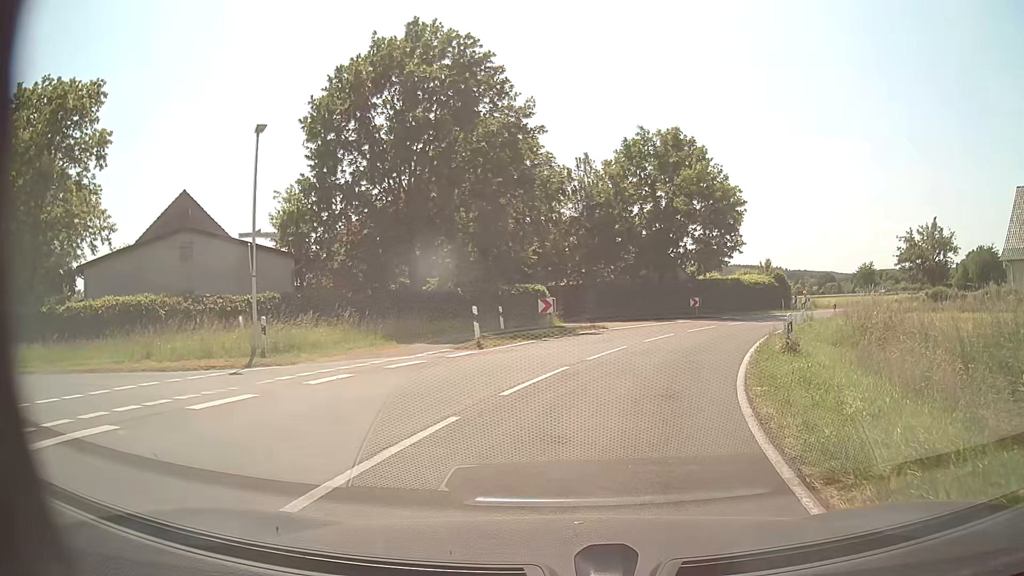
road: tertiary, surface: asphalt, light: Day
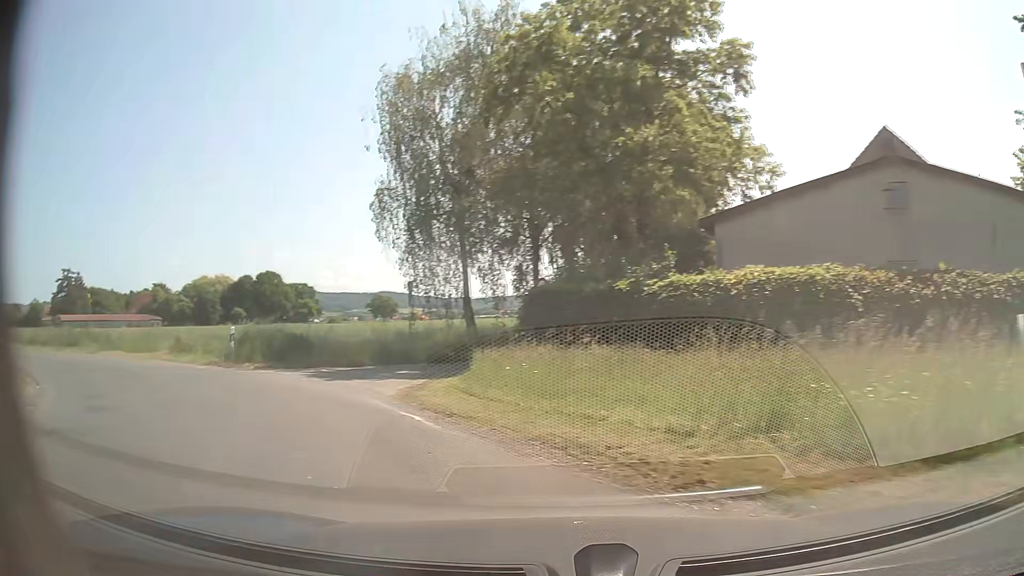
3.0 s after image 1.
(-5.0, +12.6) m; -58°
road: unclassified
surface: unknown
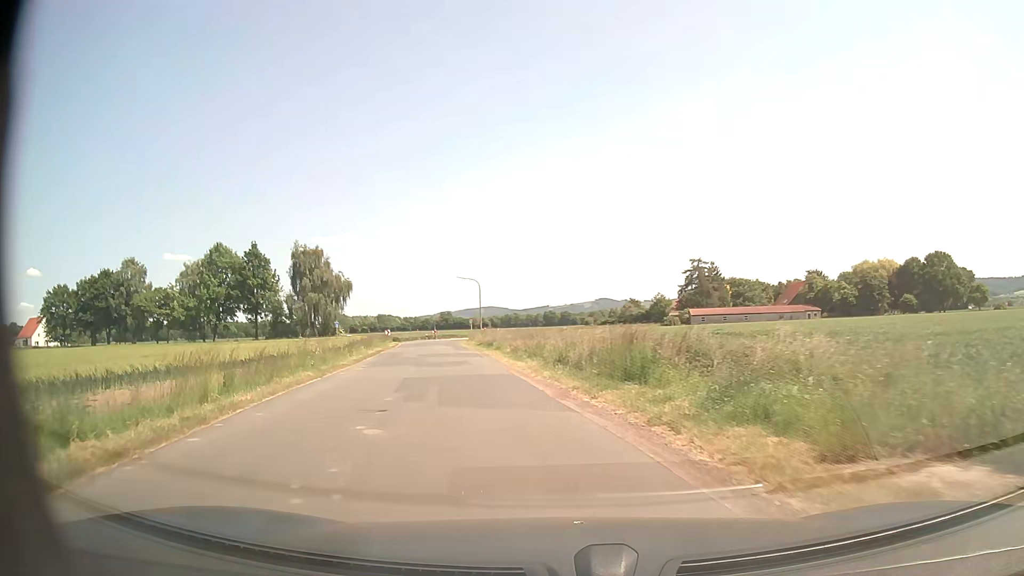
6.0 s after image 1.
(-13.8, +18.1) m; -59°
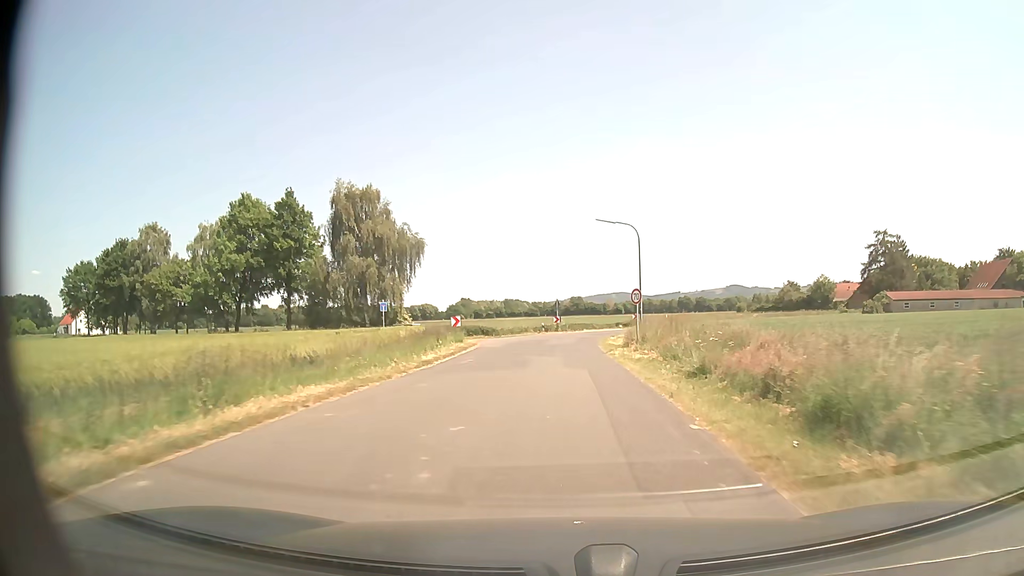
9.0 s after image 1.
(-6.4, +36.9) m; -12°
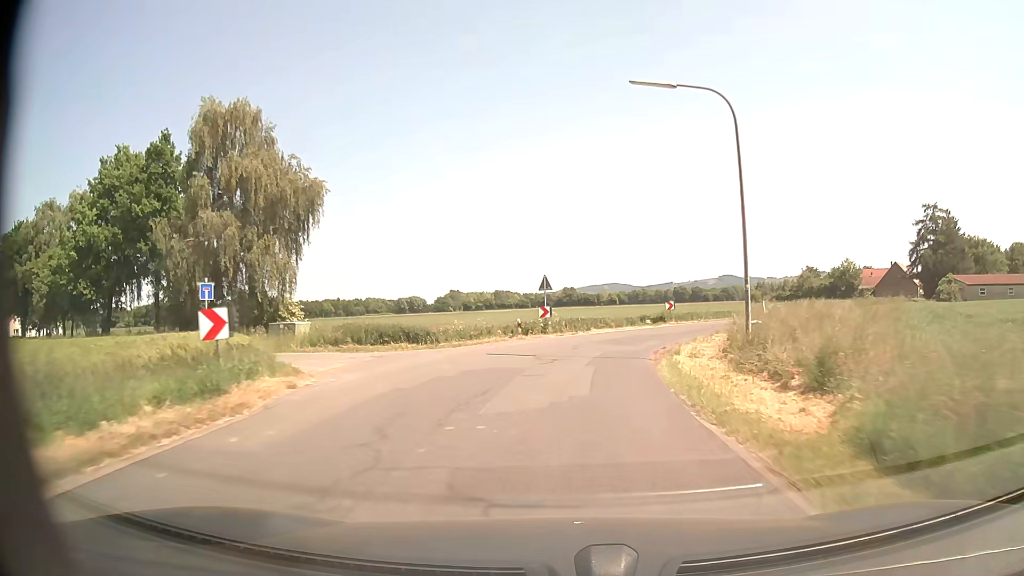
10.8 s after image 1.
(+0.1, +25.2) m; +1°
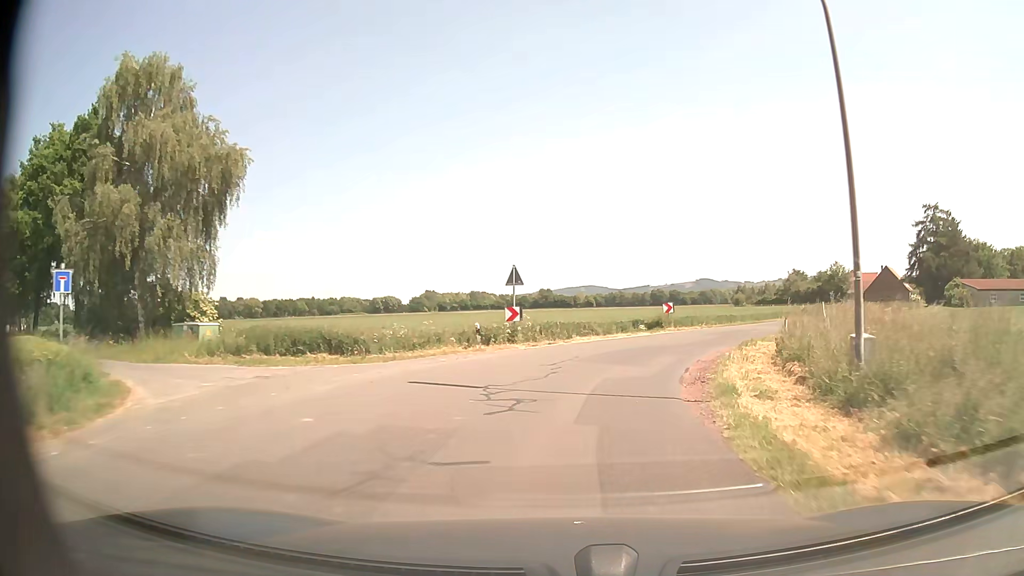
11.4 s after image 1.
(0.0, +7.7) m; +1°
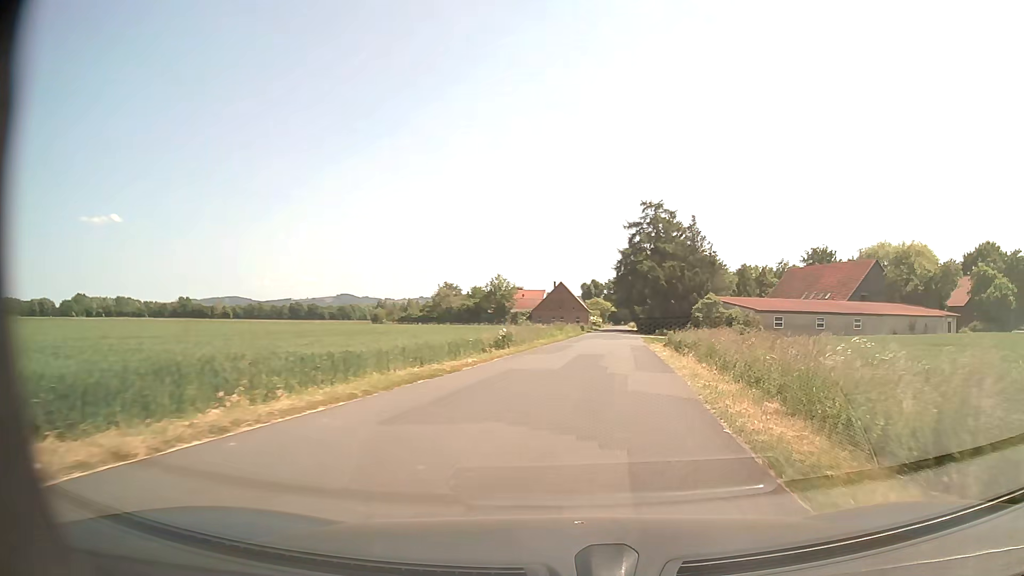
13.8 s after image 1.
(+7.3, +29.7) m; +30°
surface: asphalt
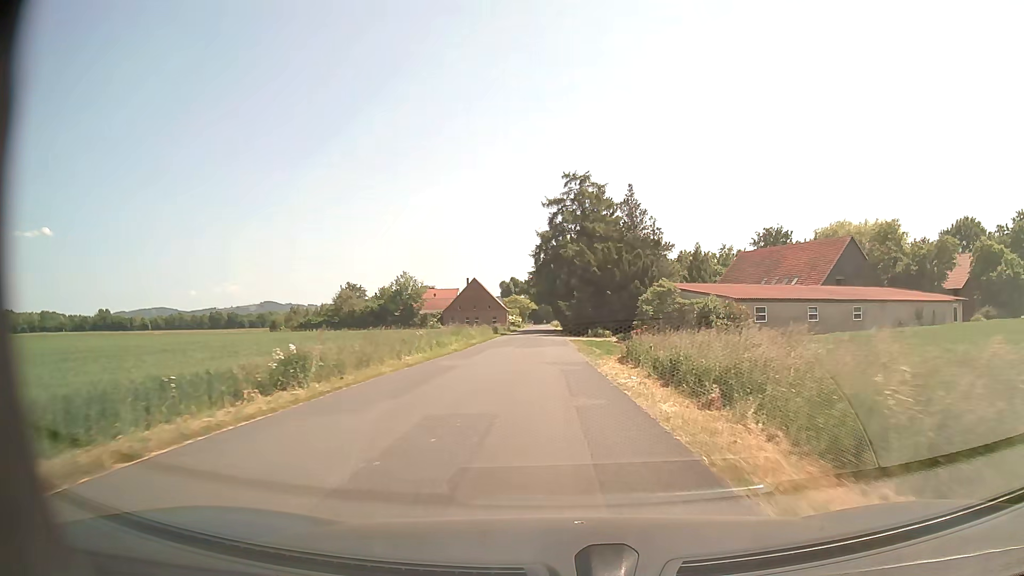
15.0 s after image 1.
(+1.7, +16.9) m; +8°
(0, +10) (0, +20) (0, +30) (0, +40) (-1, +50) (-1, +60) (-1, +70) (-1, +80) (-2, +90) (-2, +100) m
